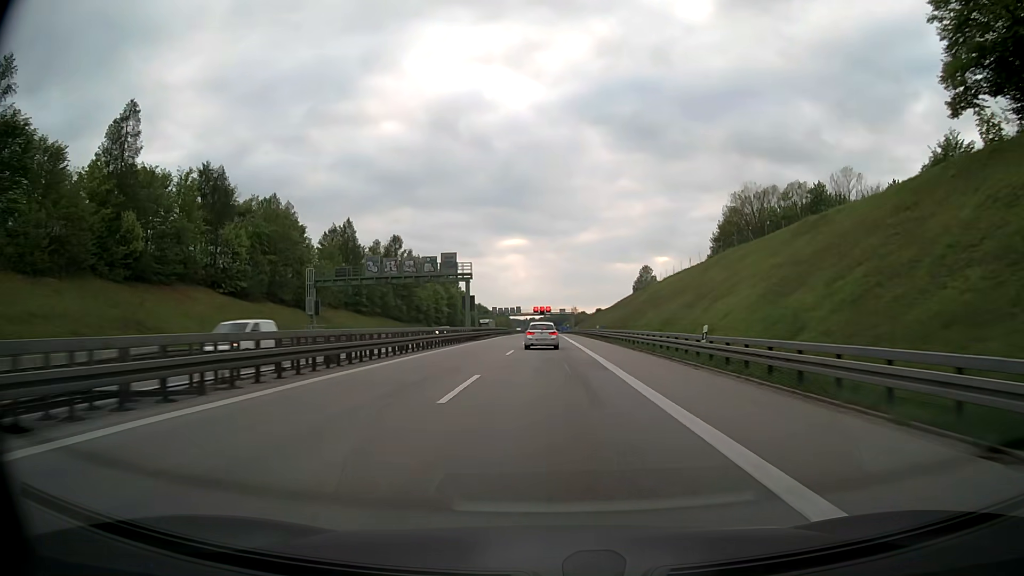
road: motorway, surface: asphalt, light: Day
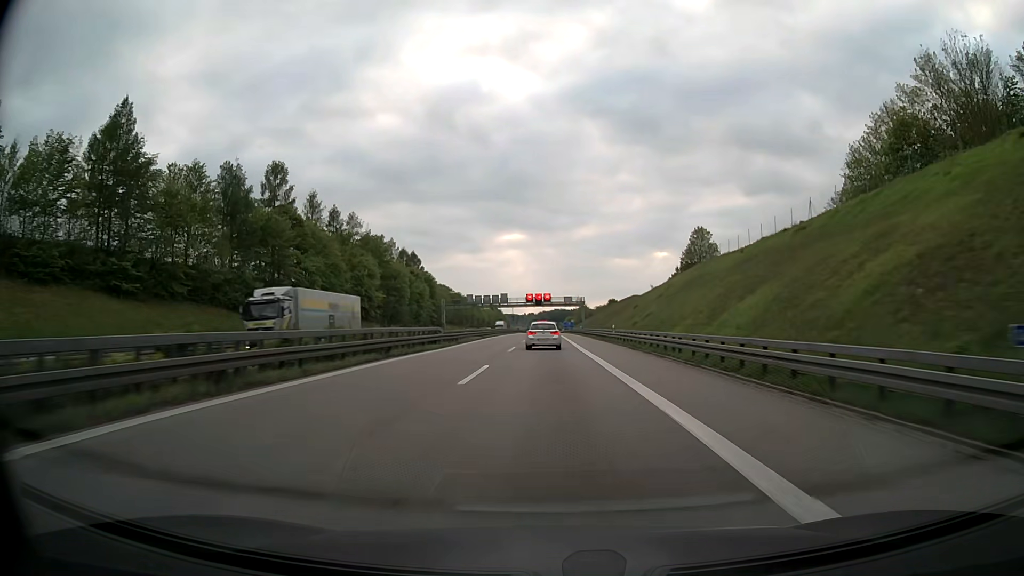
(+0.1, +66.2) m; 0°
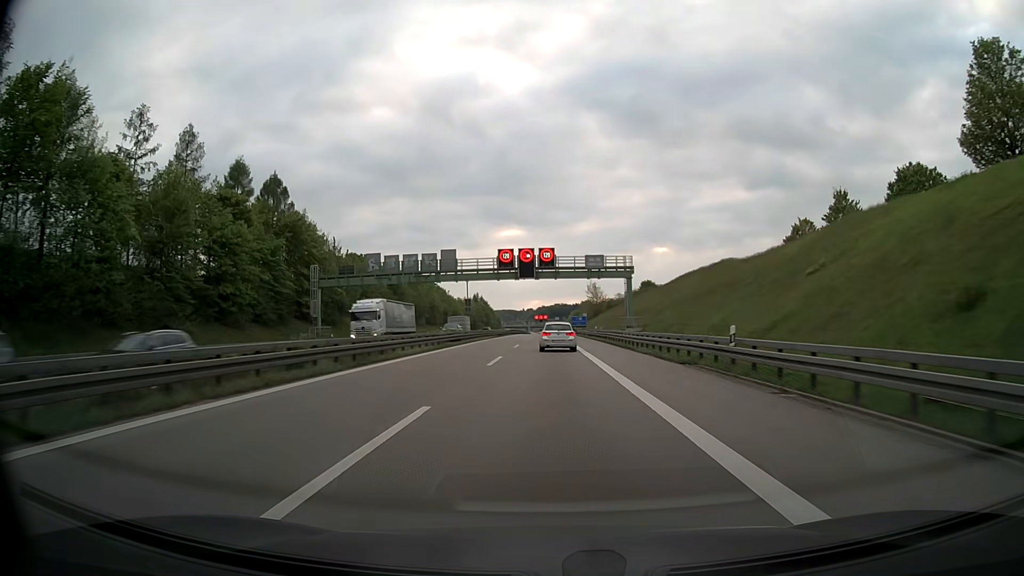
(-0.2, +83.1) m; 0°
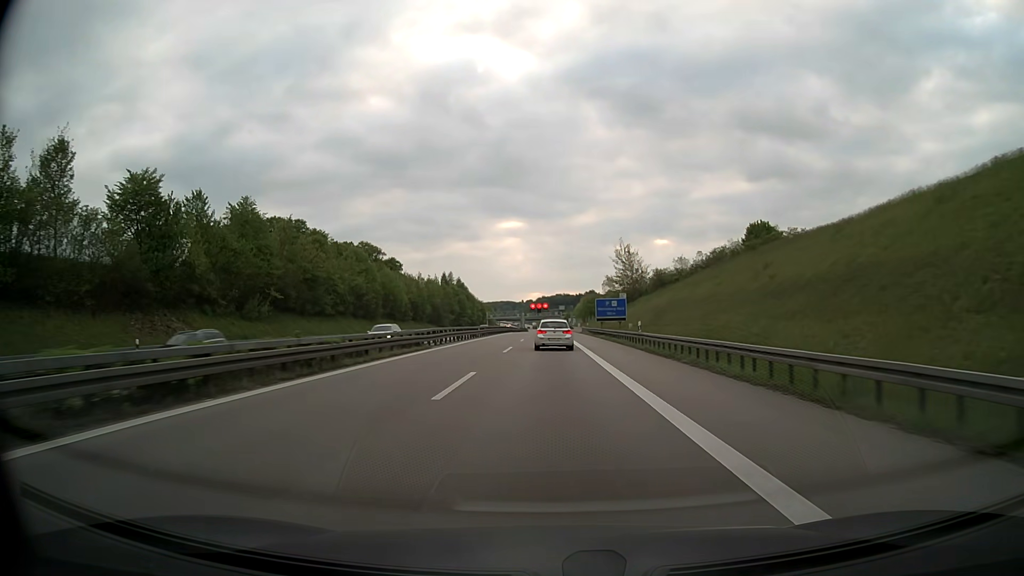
(-0.1, +82.8) m; 0°
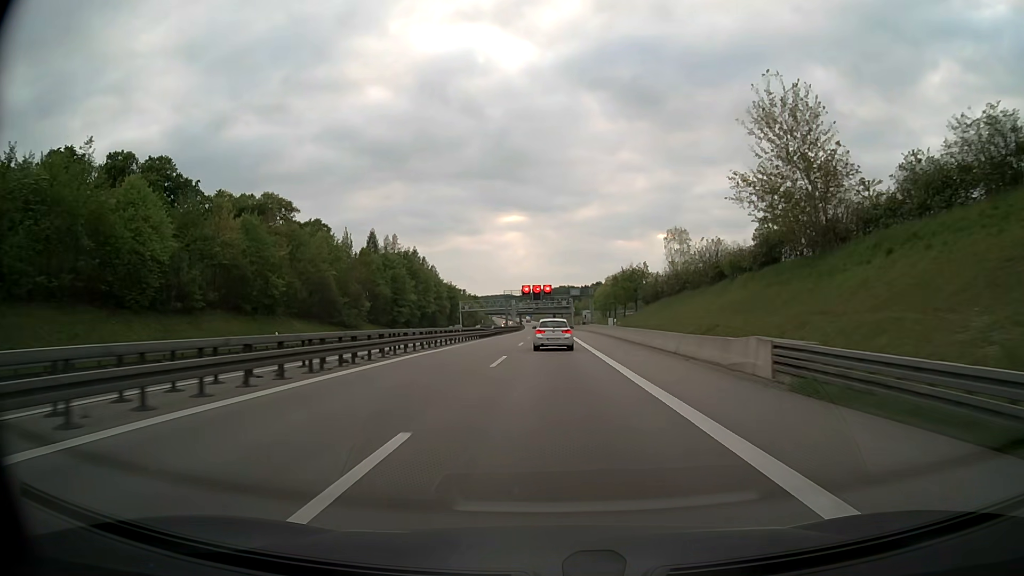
(-0.2, +82.2) m; 0°
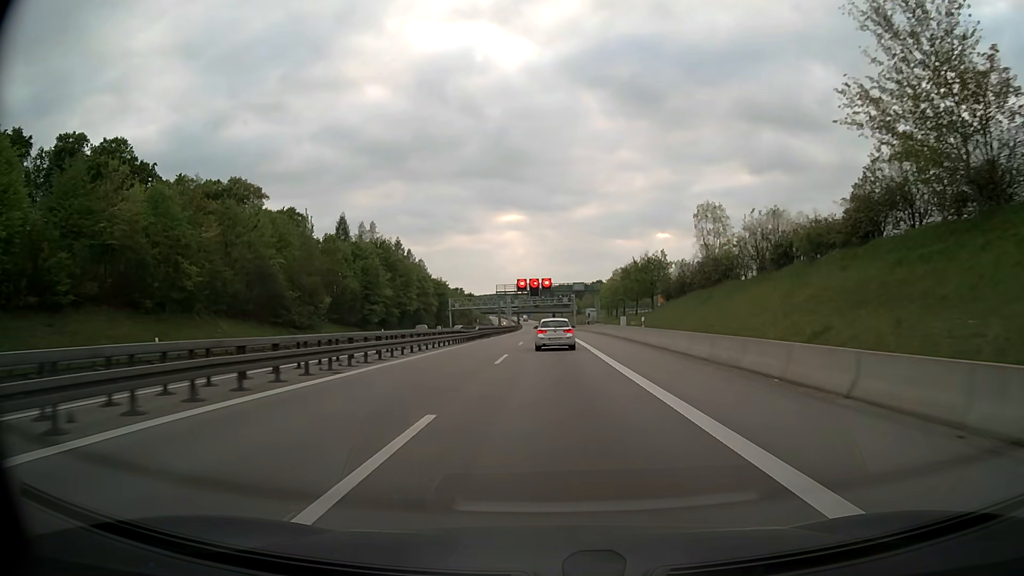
(0.0, +16.4) m; 0°
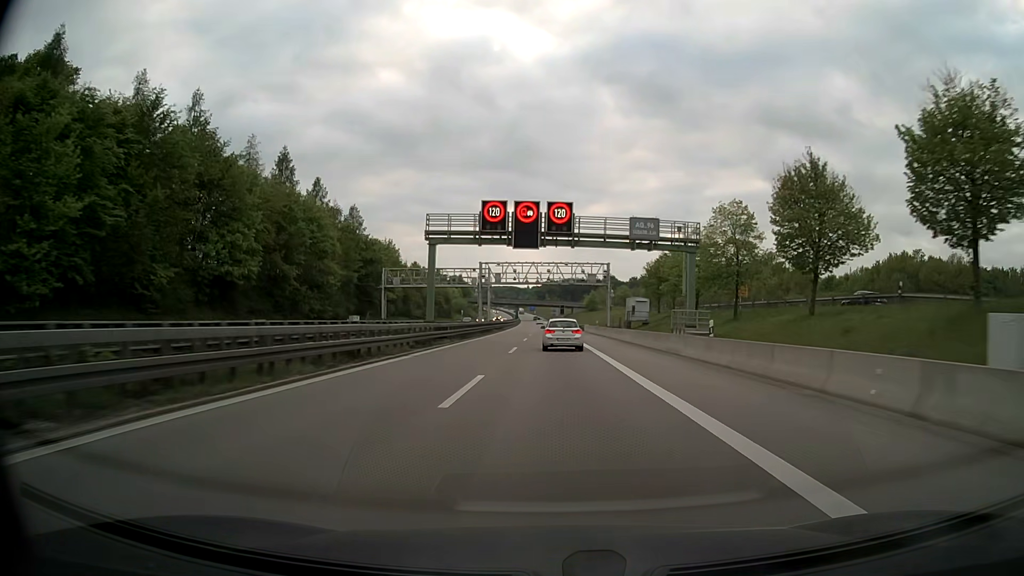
(-0.2, +65.5) m; 0°
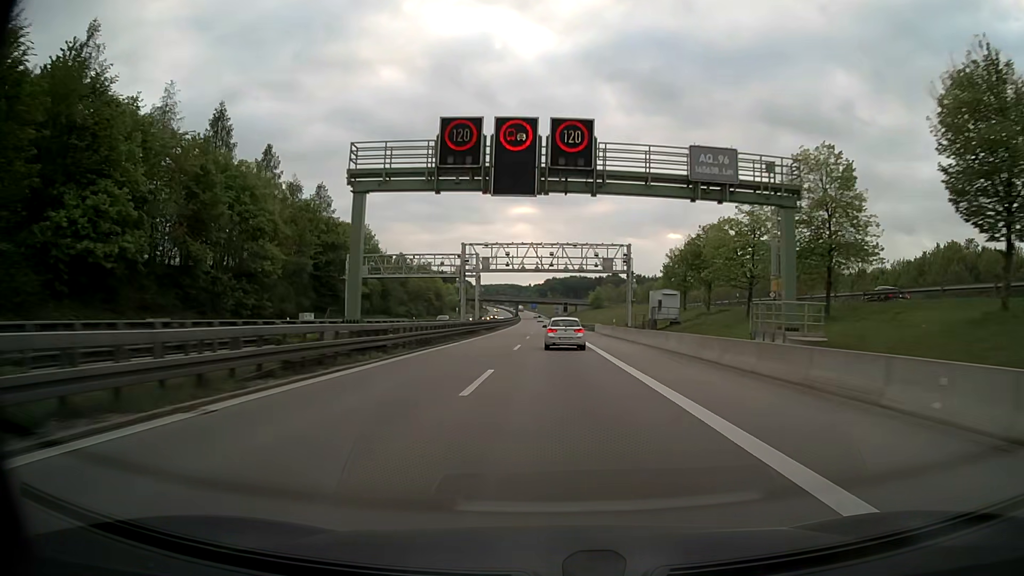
(0.0, +16.4) m; 0°
(0, +10) (0, +20) (0, +30) (0, +40) (0, +50) (0, +60) (0, +70) (0, +80) (0, +90) (0, +100) m
